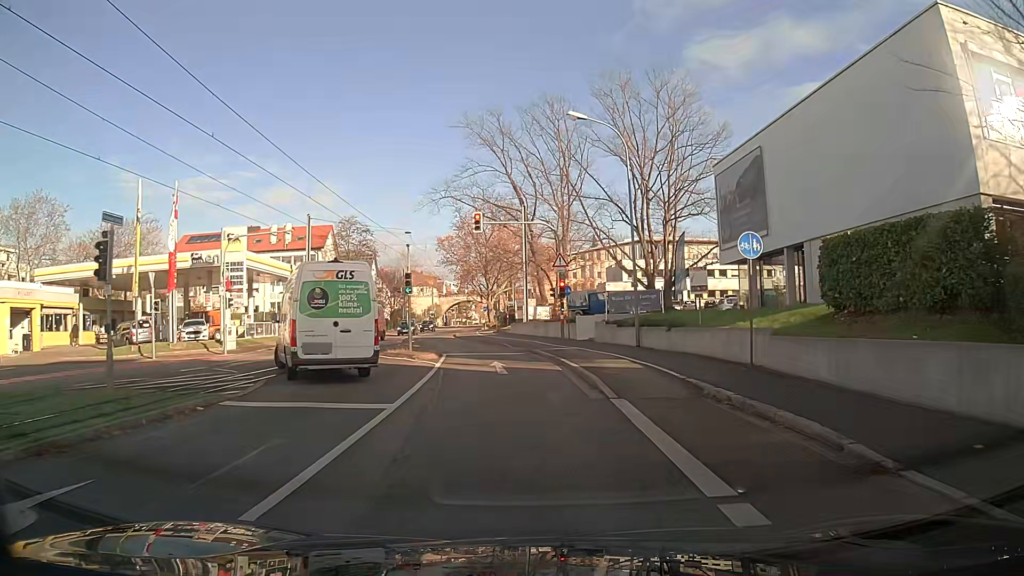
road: secondary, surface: asphalt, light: Day
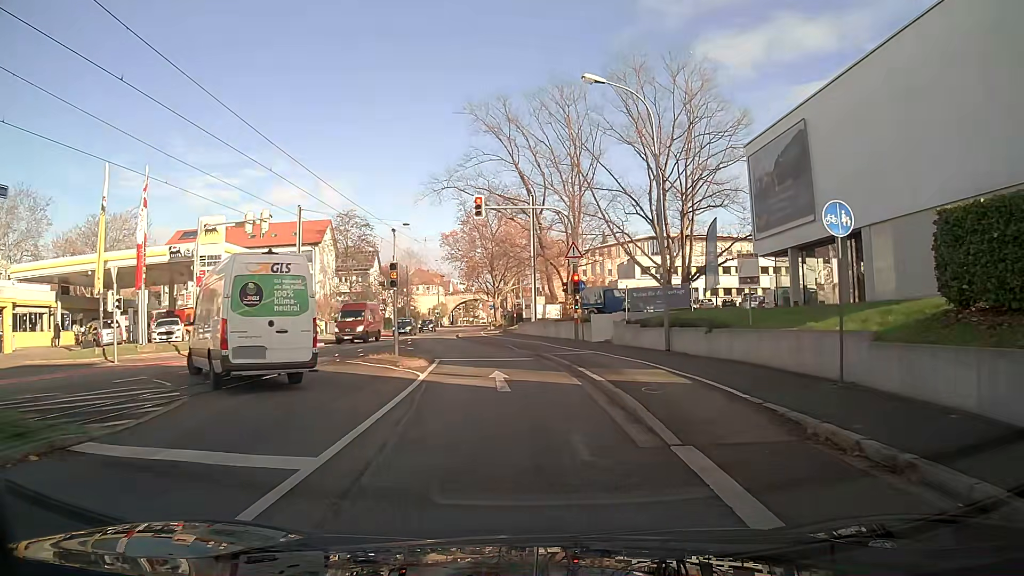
(0.0, +4.2) m; -1°
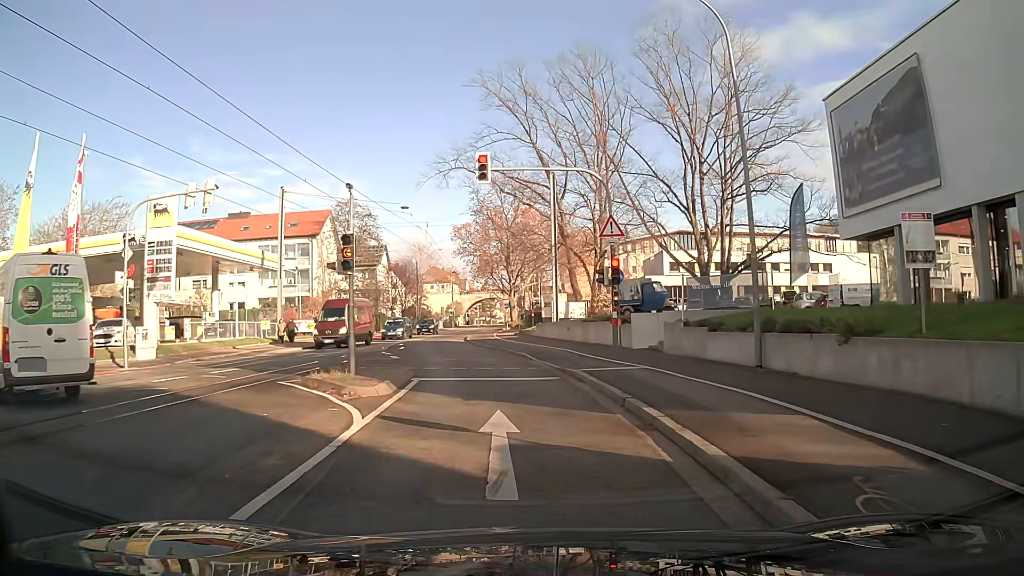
(-0.1, +7.4) m; -2°
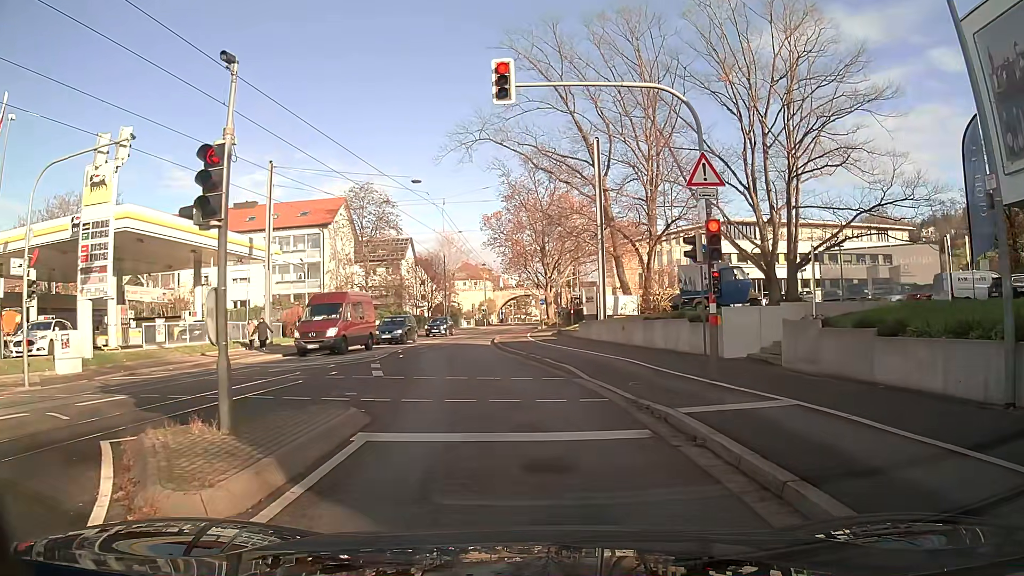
(-0.2, +7.5) m; -3°
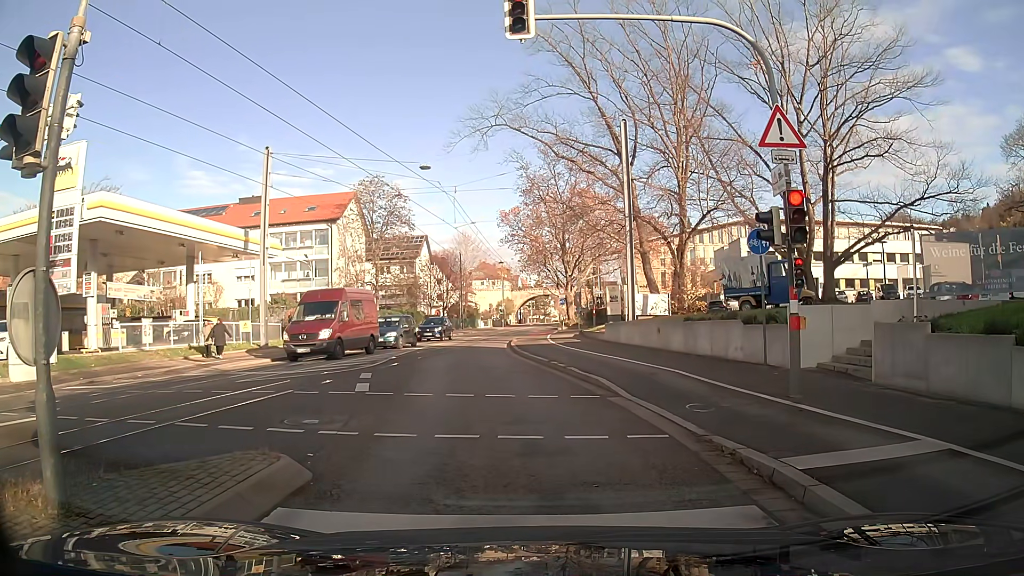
(0.0, +3.2) m; -1°
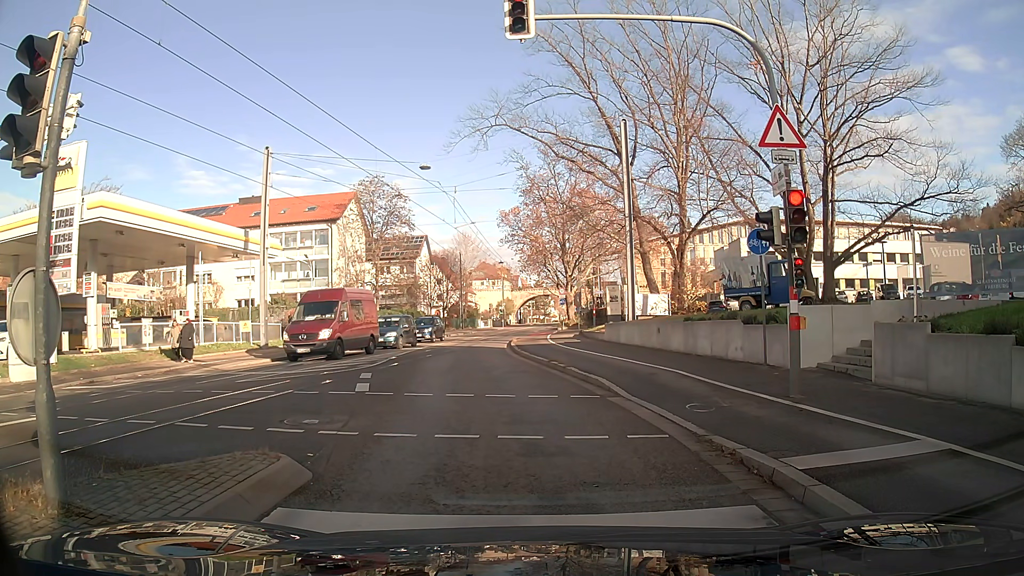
(0.0, +0.1) m; 0°
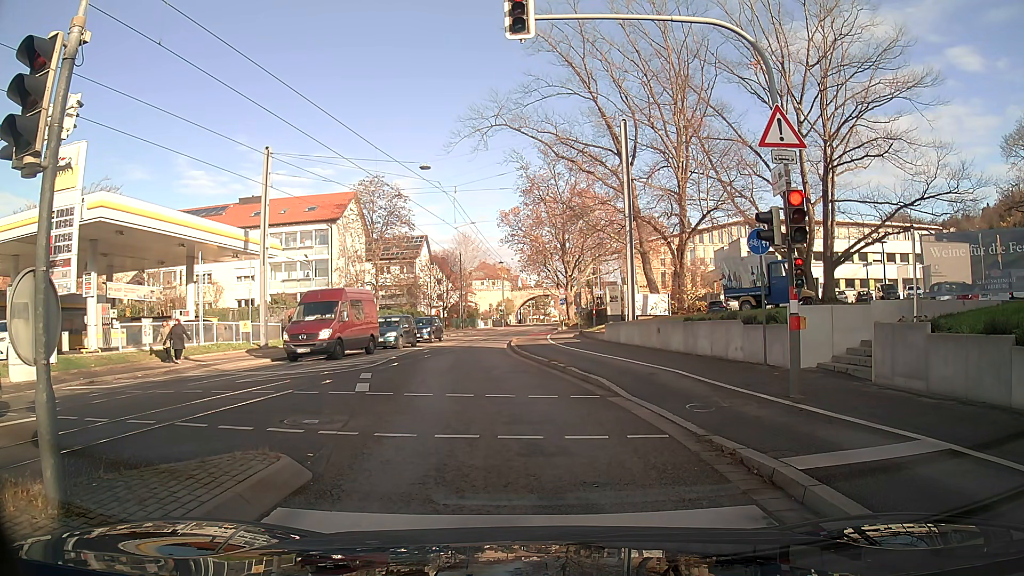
(0.0, 0.0) m; 0°
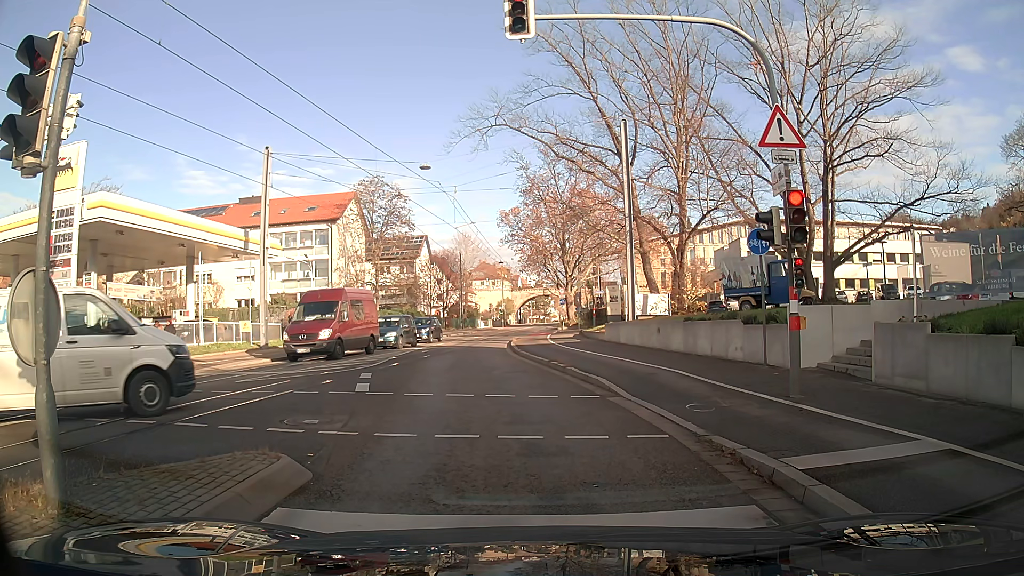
(0.0, 0.0) m; 0°
